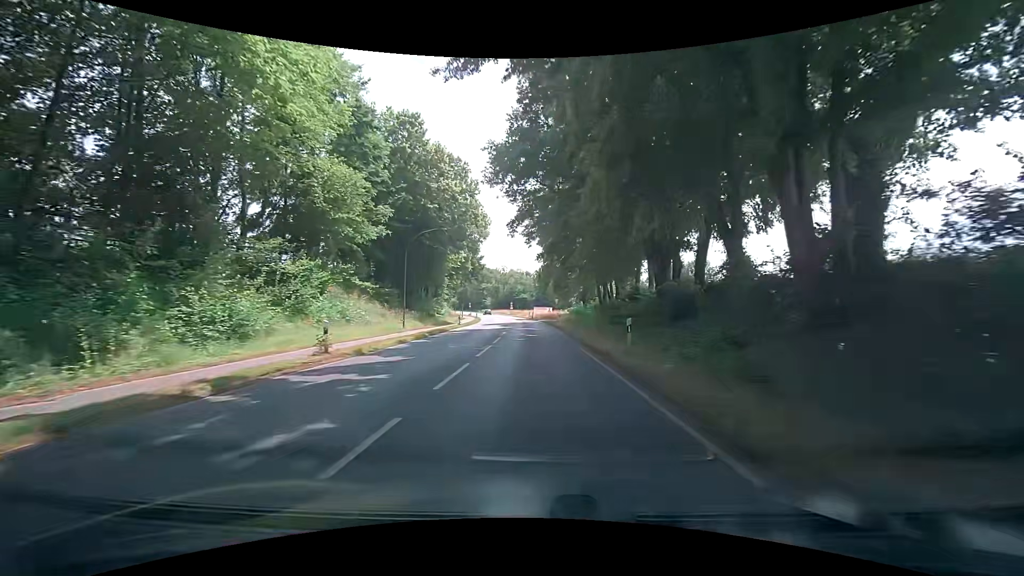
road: secondary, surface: asphalt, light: Day
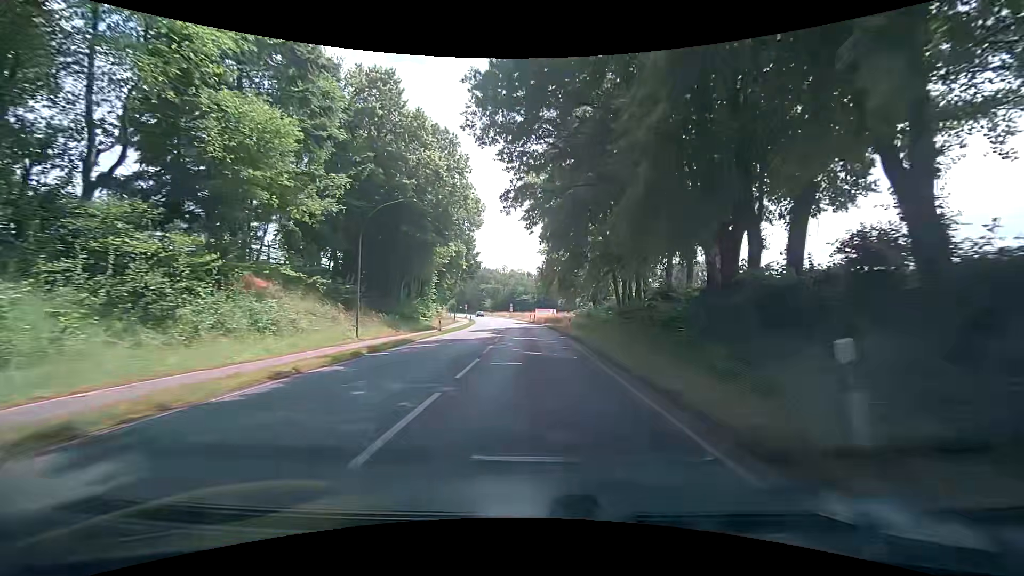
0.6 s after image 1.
(-0.1, +10.1) m; -1°
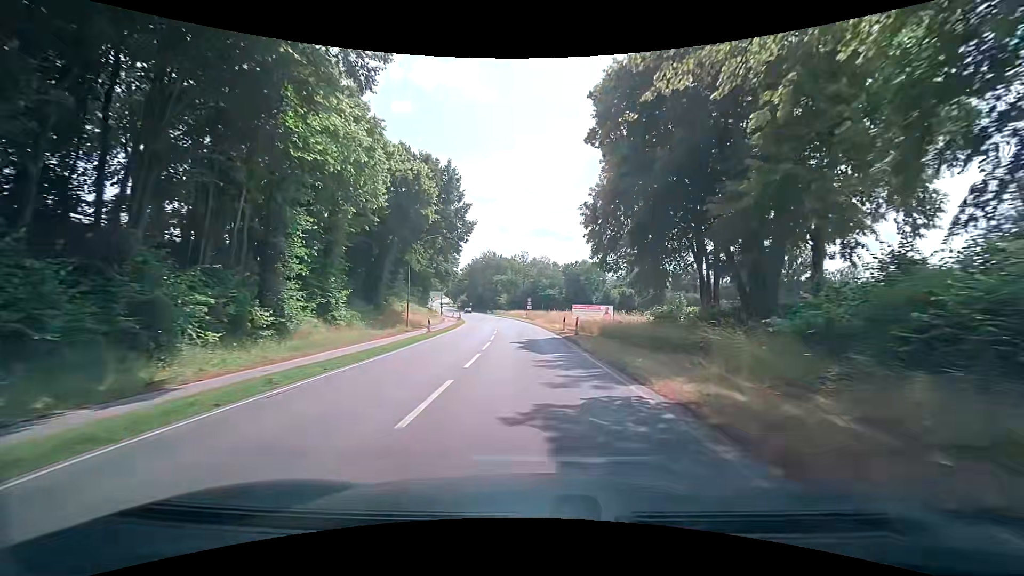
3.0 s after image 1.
(-0.3, +40.3) m; -3°
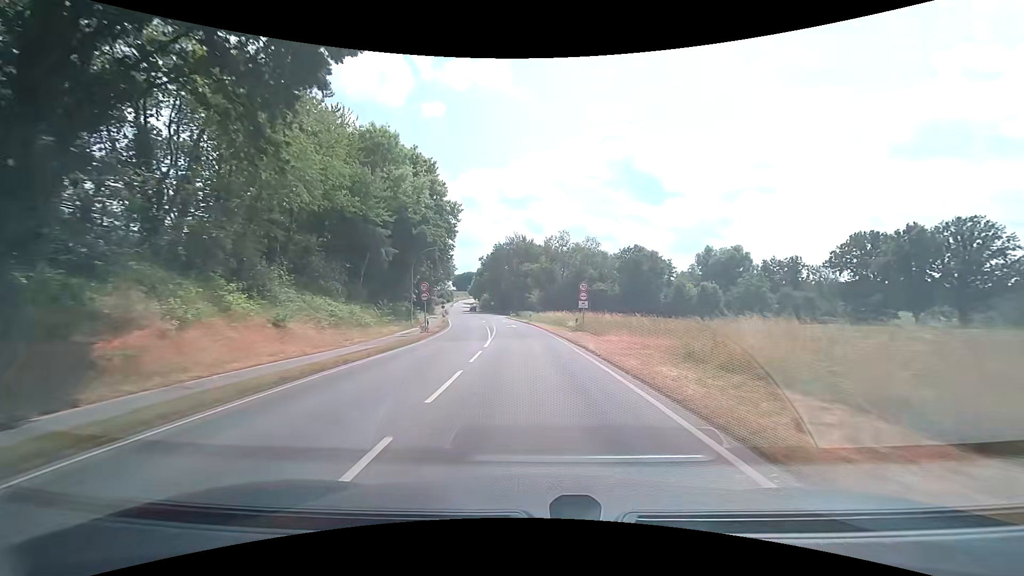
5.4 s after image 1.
(-0.6, +40.5) m; -3°
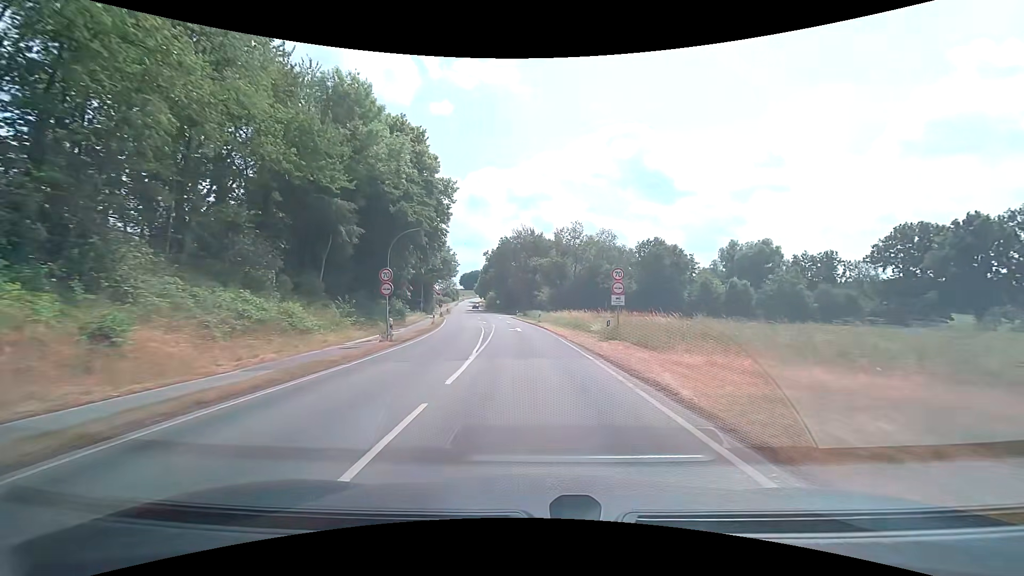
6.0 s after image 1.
(-0.1, +10.1) m; -1°
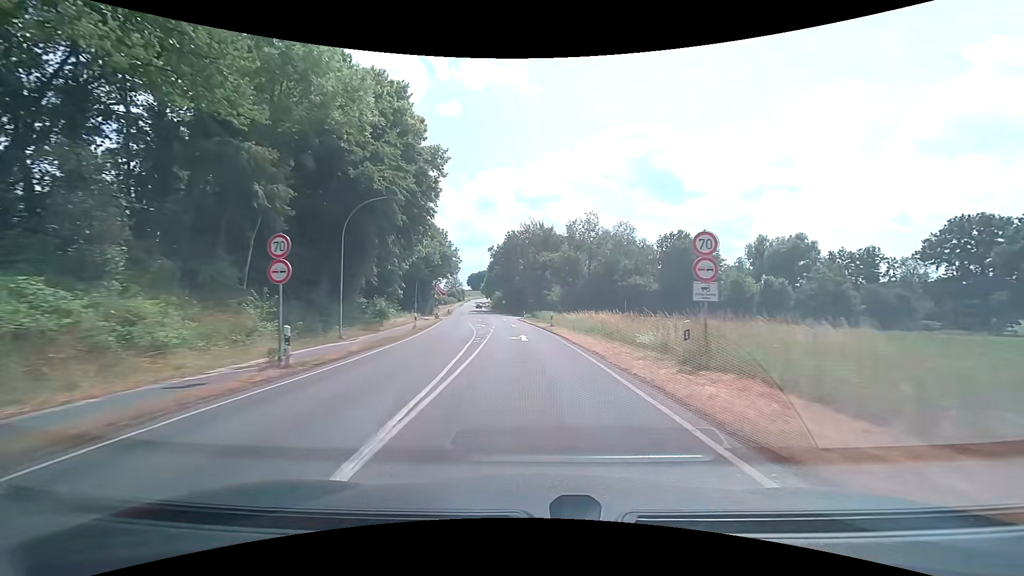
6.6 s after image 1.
(-0.1, +10.1) m; -1°
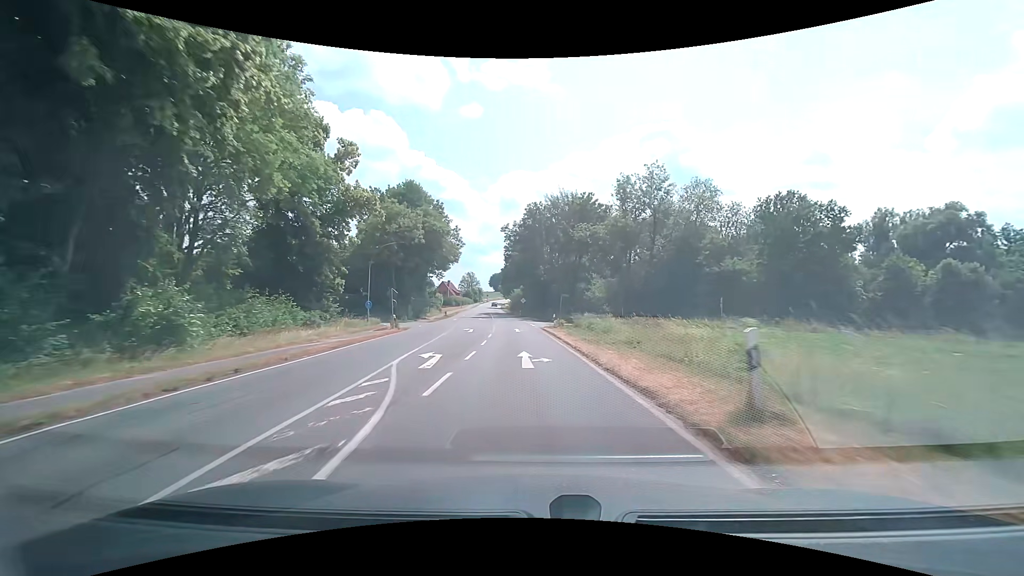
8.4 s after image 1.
(-0.8, +29.9) m; -3°
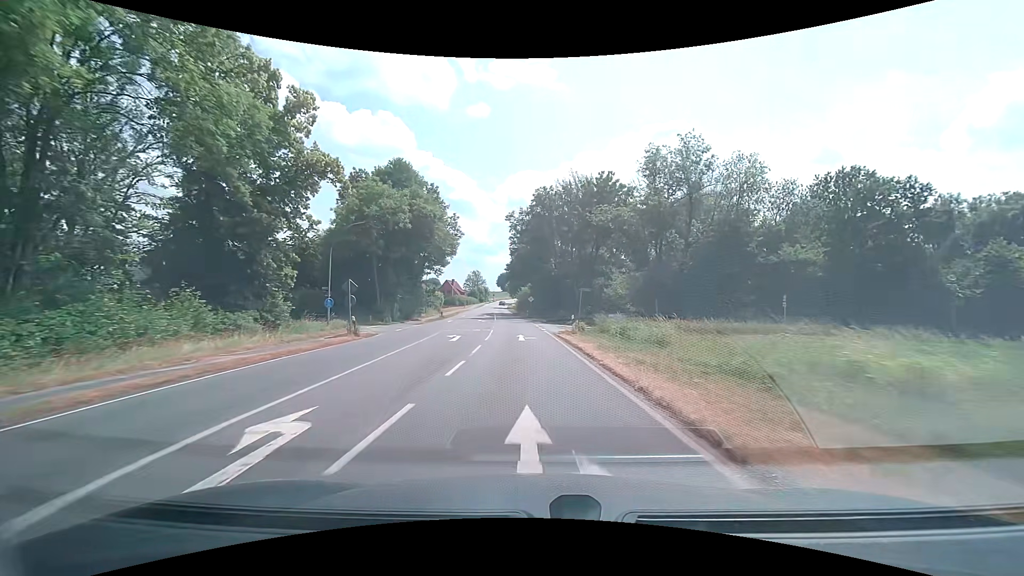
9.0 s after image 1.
(-0.1, +9.9) m; -1°
(0, +10) (0, +20) (-1, +30) (-1, +40) (-2, +50) (-3, +60) (-4, +70) (-4, +80) (-5, +90) (-6, +100) m
